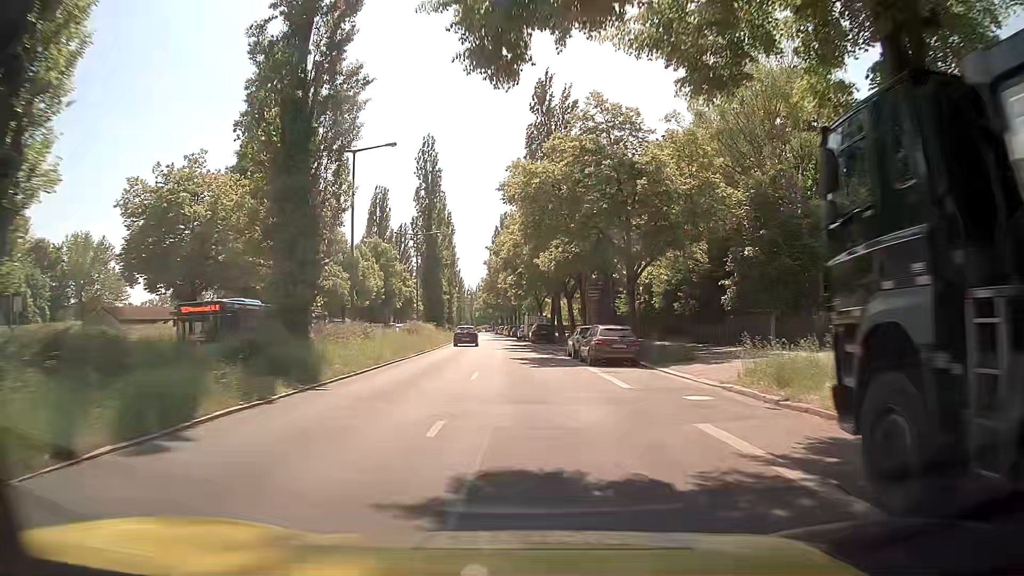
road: secondary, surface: asphalt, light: Day
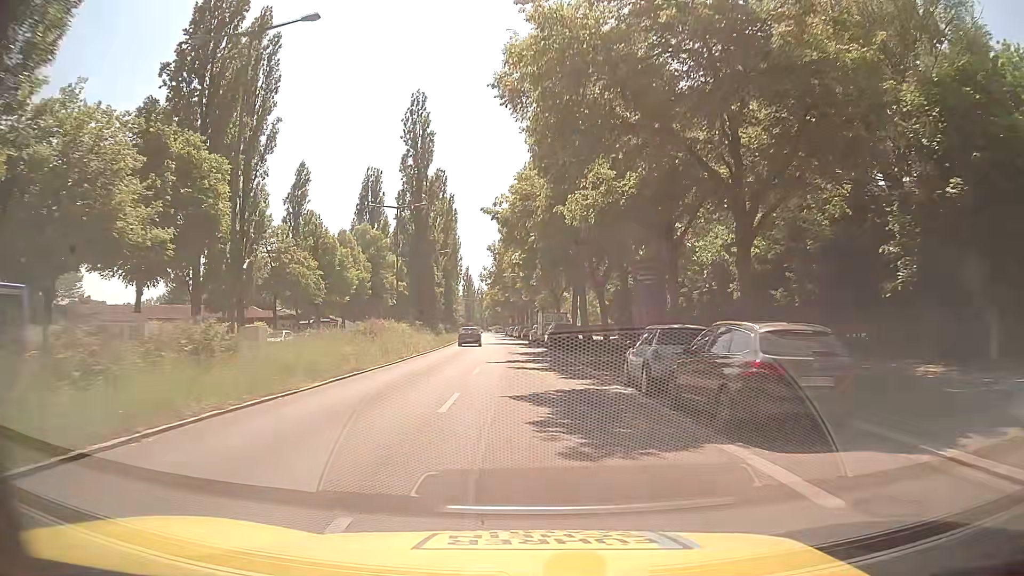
(-0.1, +15.7) m; 0°
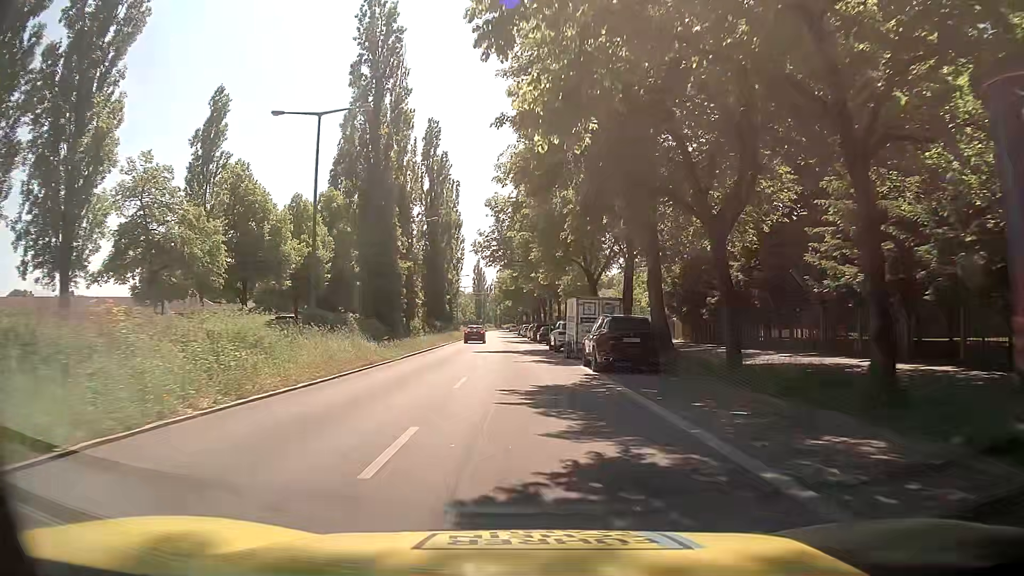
(-0.6, +22.9) m; -3°
(0, +10) (0, +20) (0, +30) (0, +40) (-1, +50) (-1, +60) (-1, +70) (-2, +80) (-2, +90) (-2, +100) m
